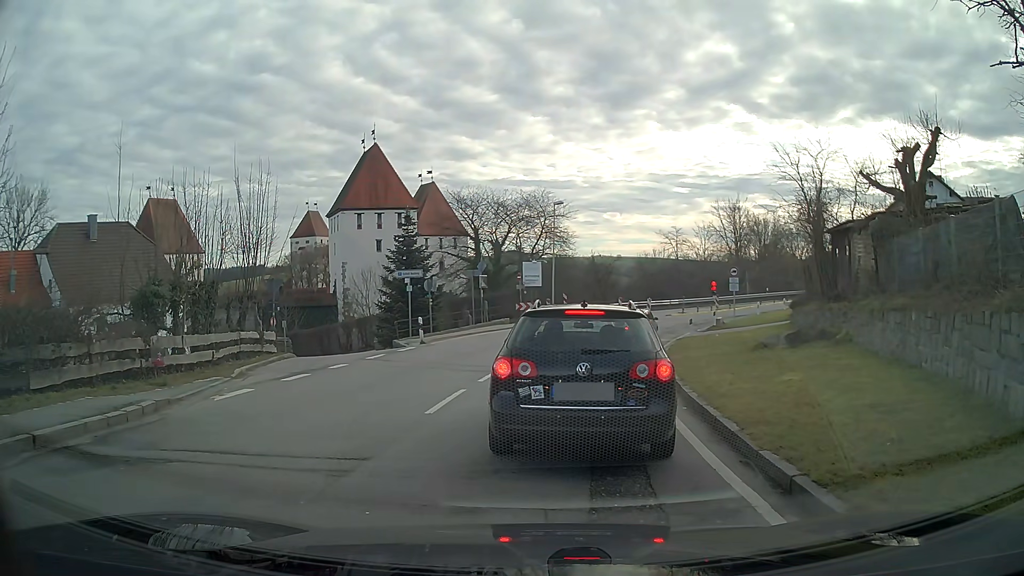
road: secondary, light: Day
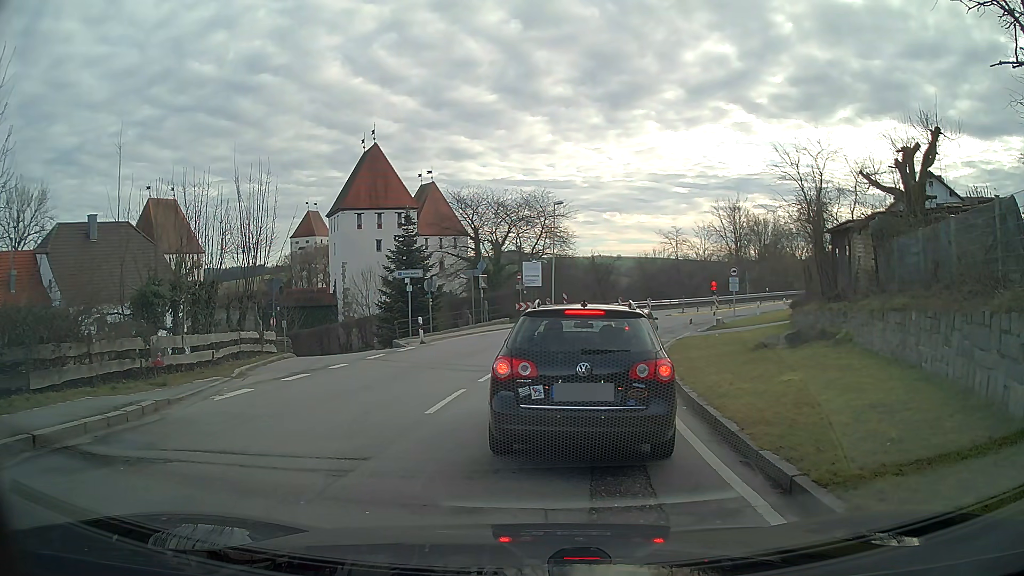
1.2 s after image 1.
(0.0, 0.0) m; 0°
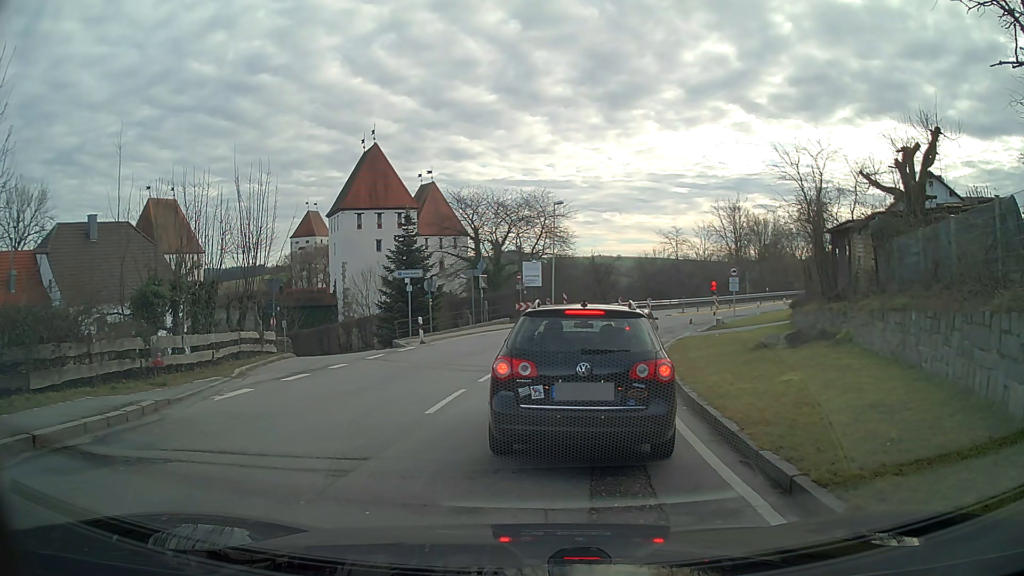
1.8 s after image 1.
(0.0, 0.0) m; 0°
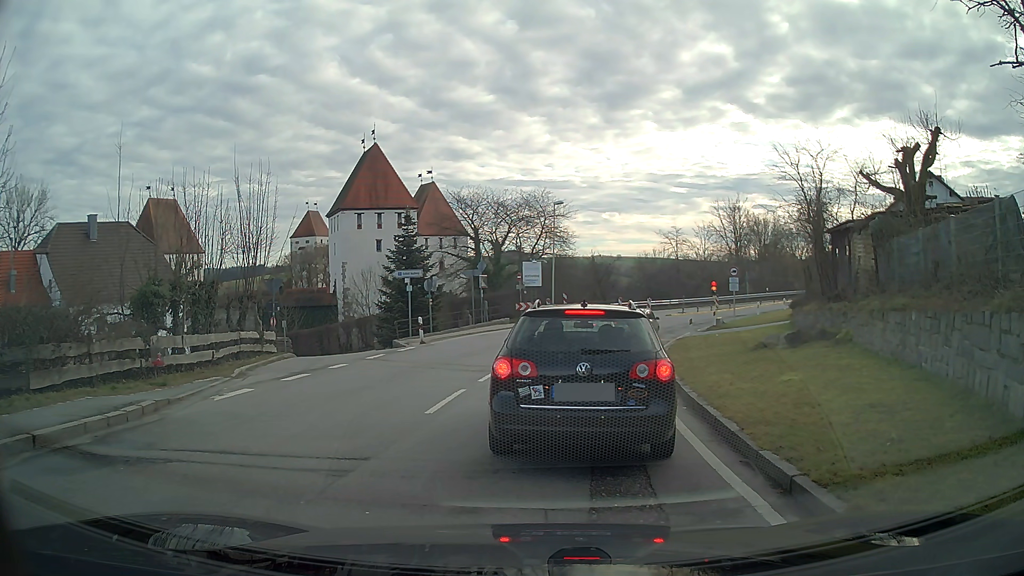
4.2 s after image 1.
(0.0, 0.0) m; 0°
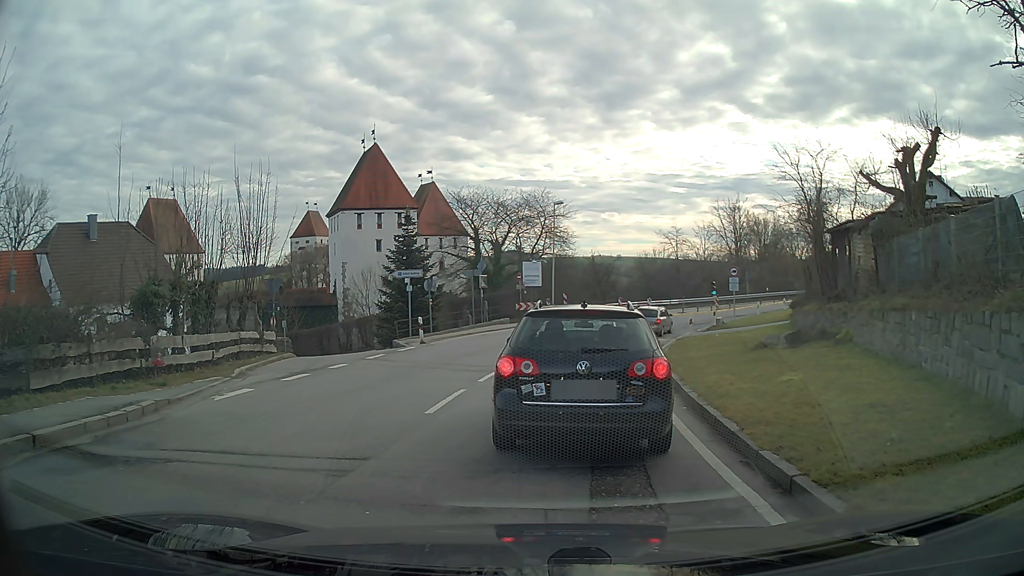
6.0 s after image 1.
(0.0, 0.0) m; 0°
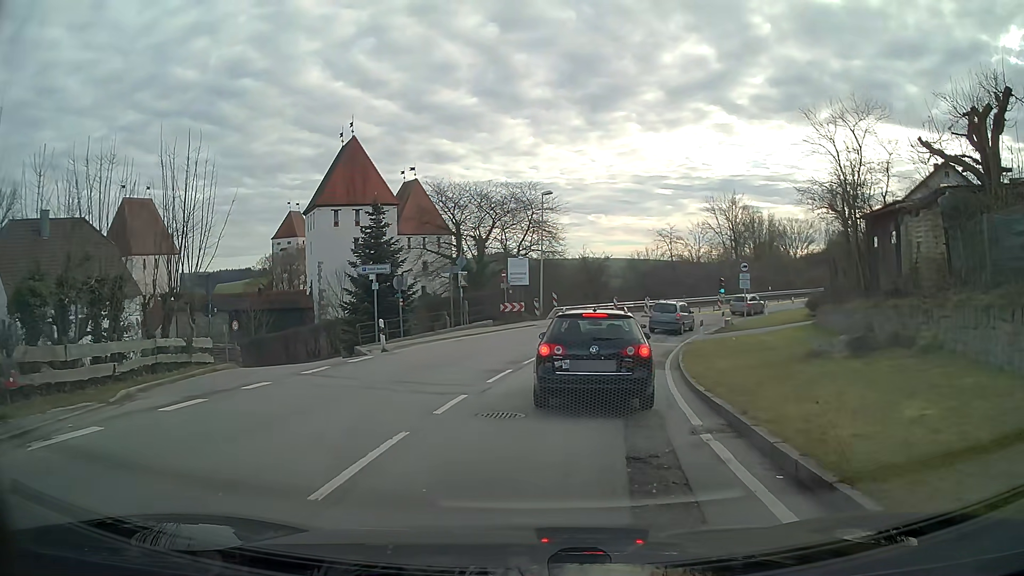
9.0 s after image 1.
(+0.2, +4.7) m; +3°
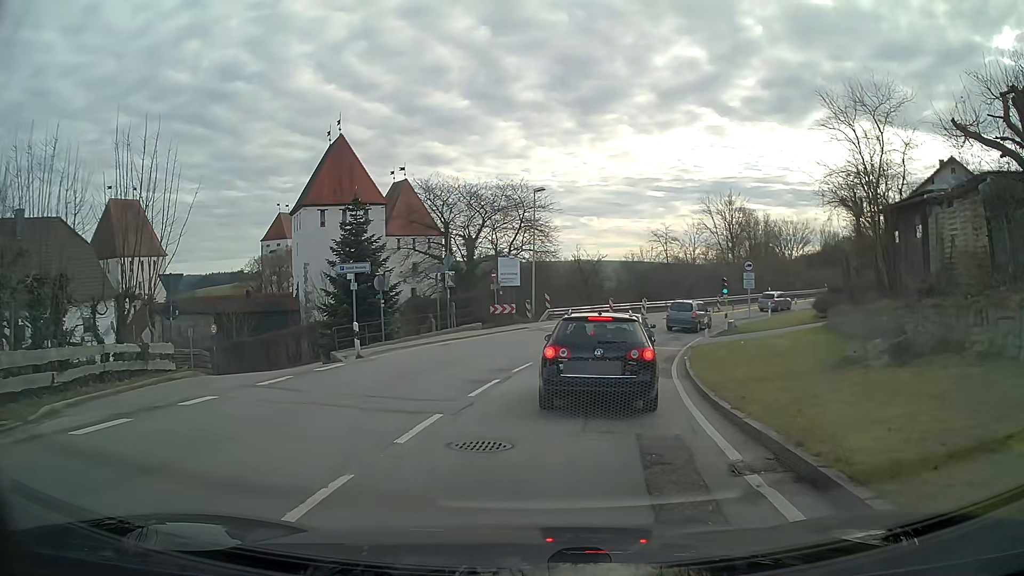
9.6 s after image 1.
(0.0, +2.1) m; 0°
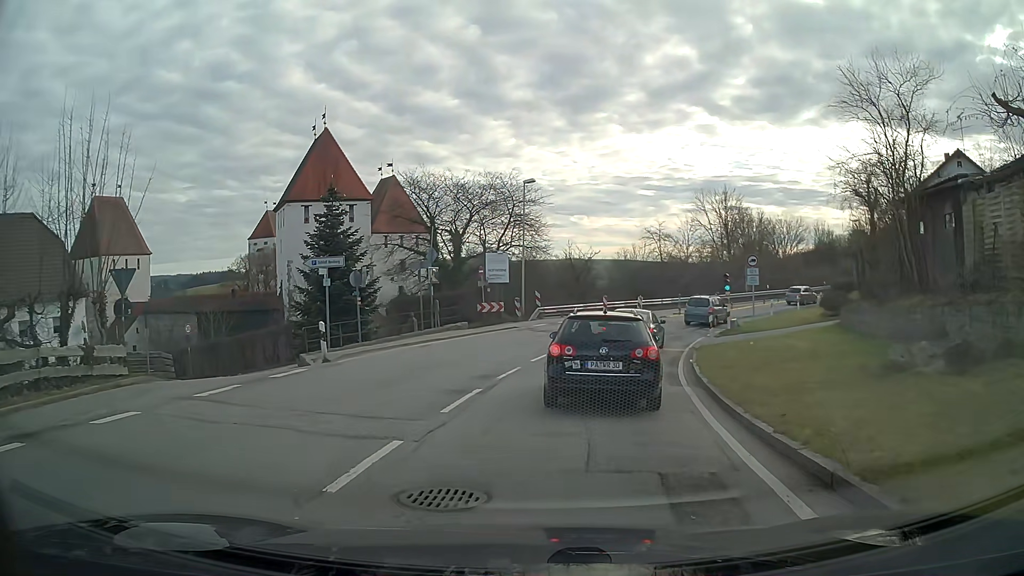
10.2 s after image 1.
(0.0, +2.2) m; +1°
(0, +10) (+2, +20) (+5, +29) (+10, +38) (+16, +46) (+23, +53) (+30, +60) (+38, +66) (+46, +72) (+54, +78) m
